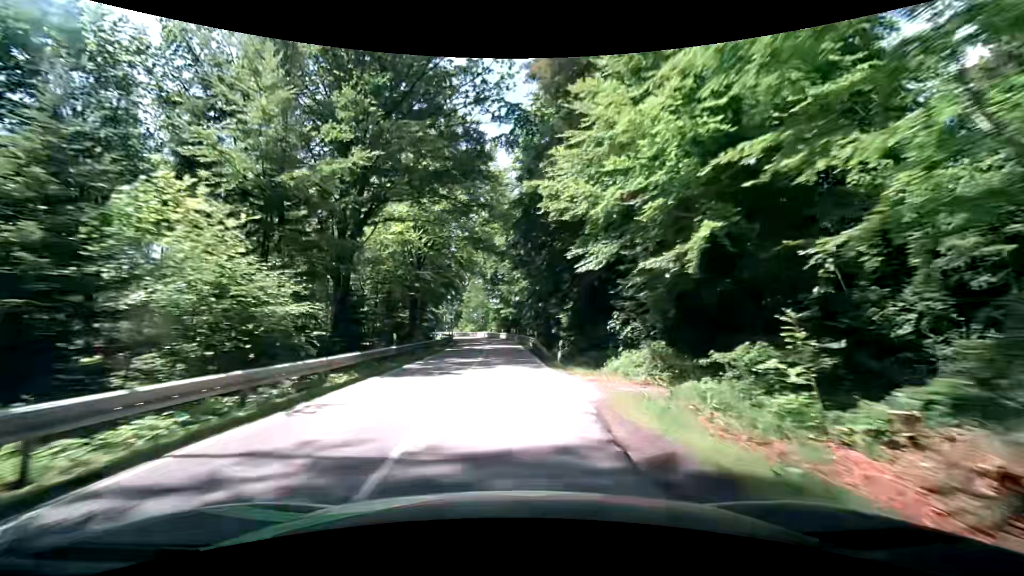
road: secondary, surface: asphalt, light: Day
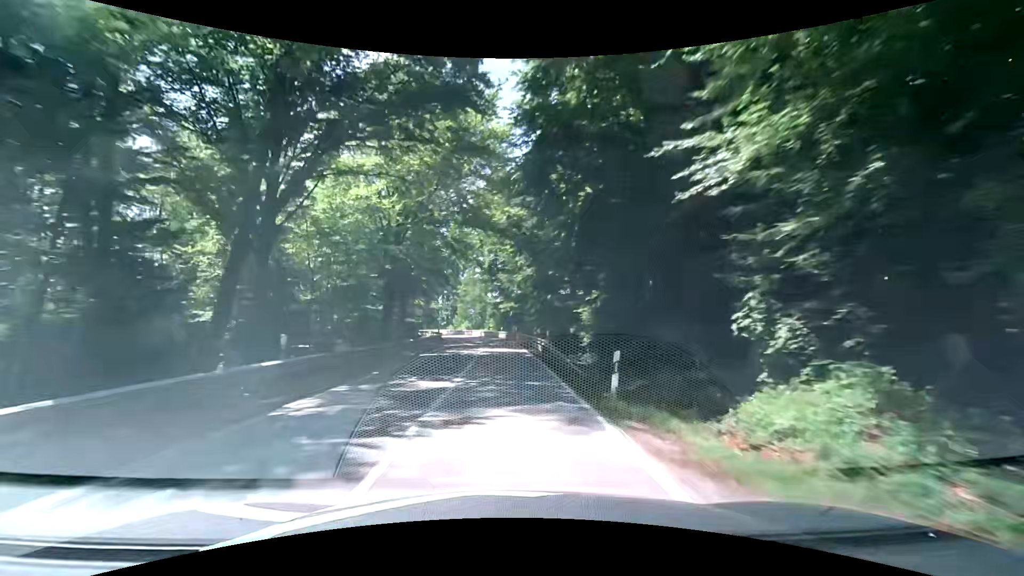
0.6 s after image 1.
(+0.1, +10.4) m; 0°
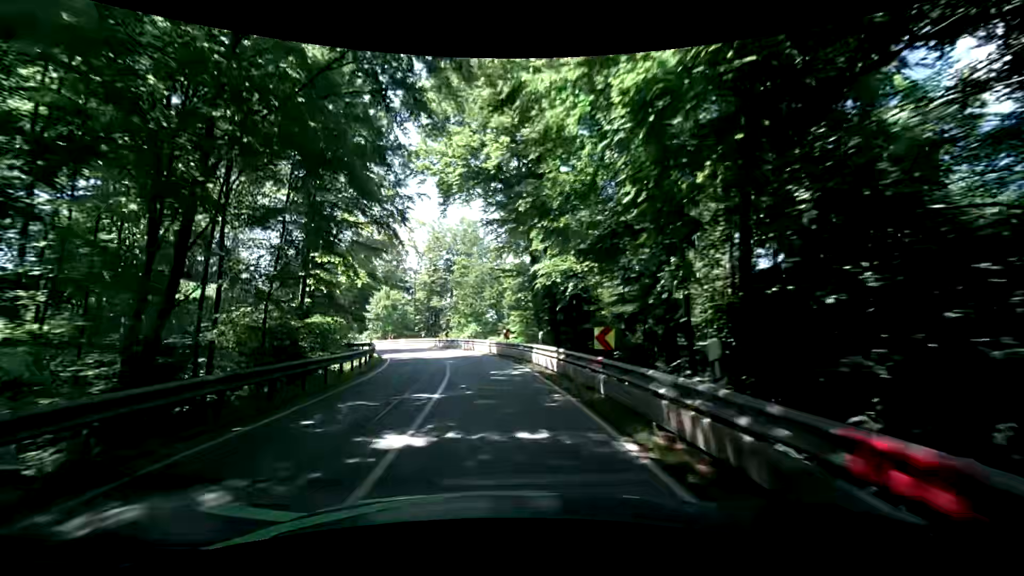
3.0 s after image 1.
(-0.8, +38.1) m; -3°
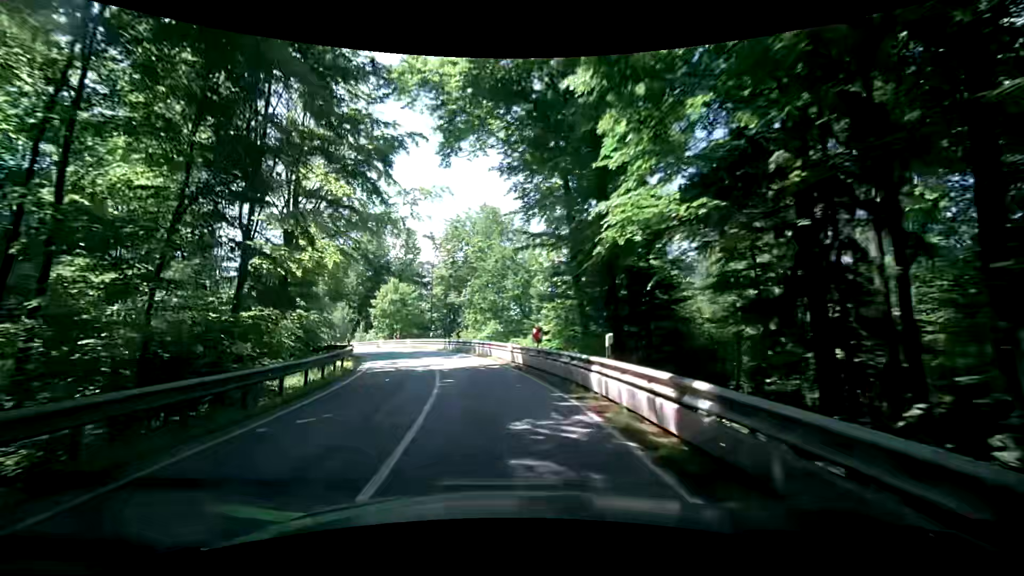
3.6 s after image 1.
(-0.3, +9.2) m; -4°
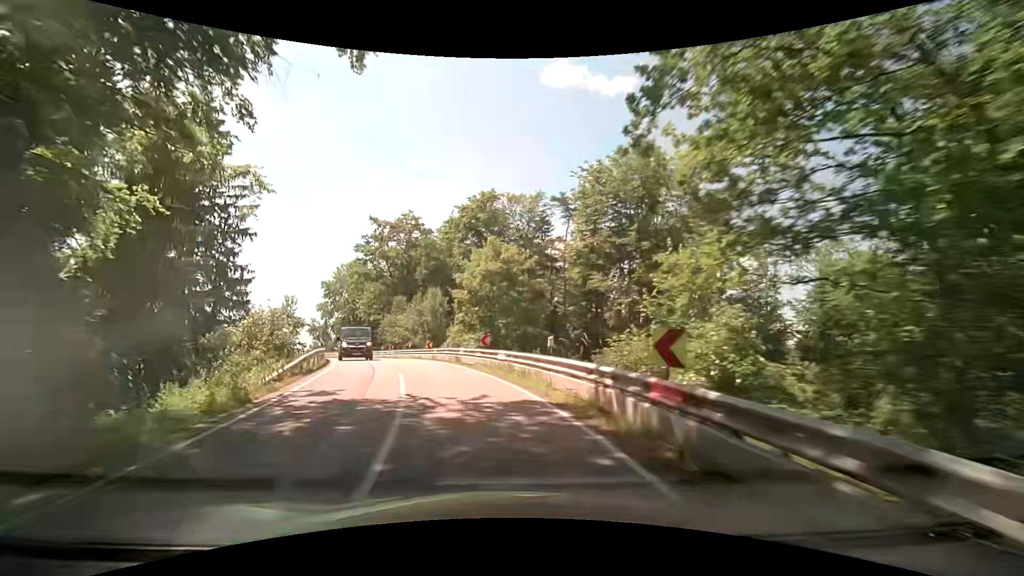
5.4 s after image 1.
(-2.8, +26.5) m; -14°
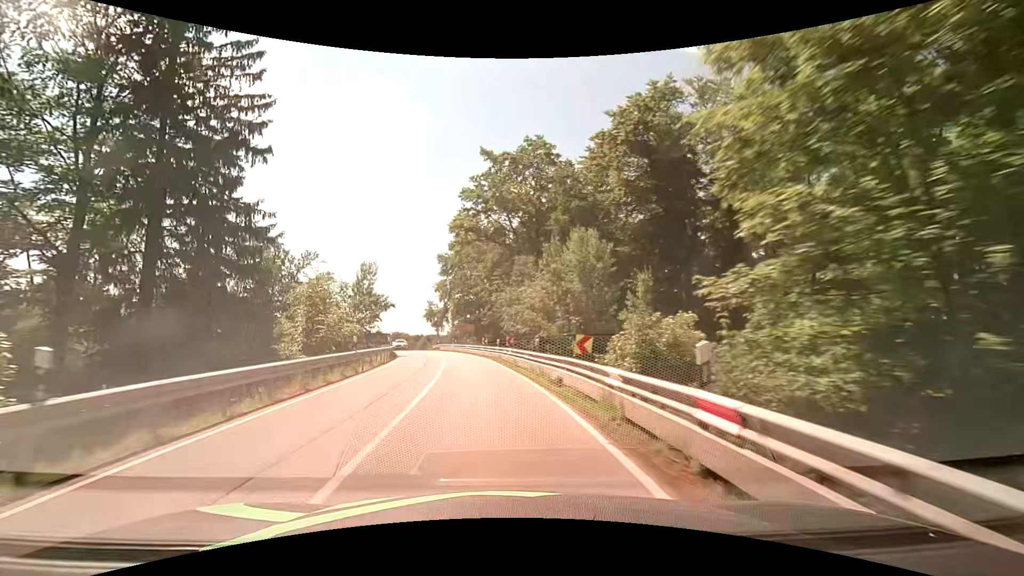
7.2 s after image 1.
(-3.9, +24.4) m; -18°
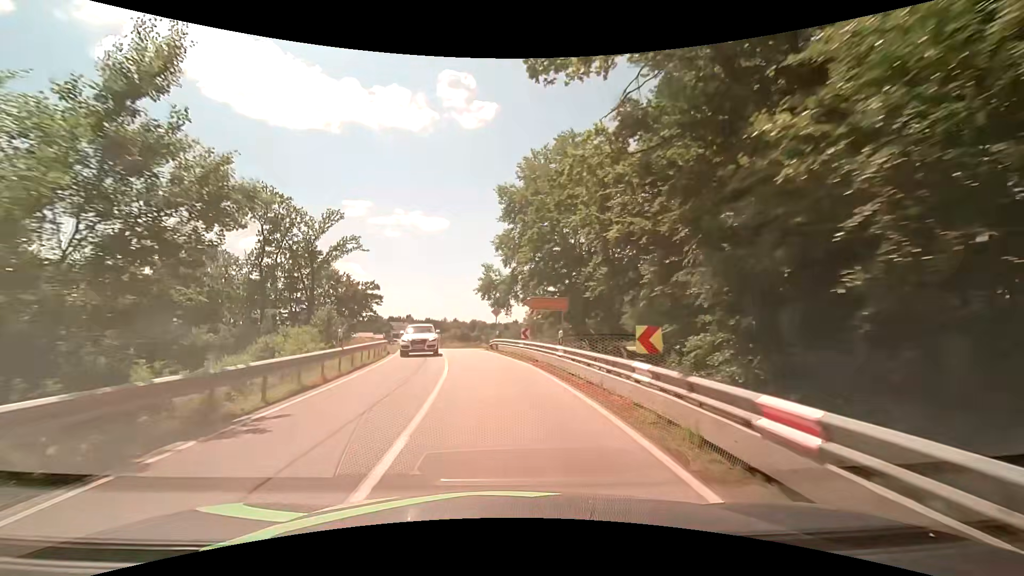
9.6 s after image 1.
(-2.0, +31.9) m; -8°
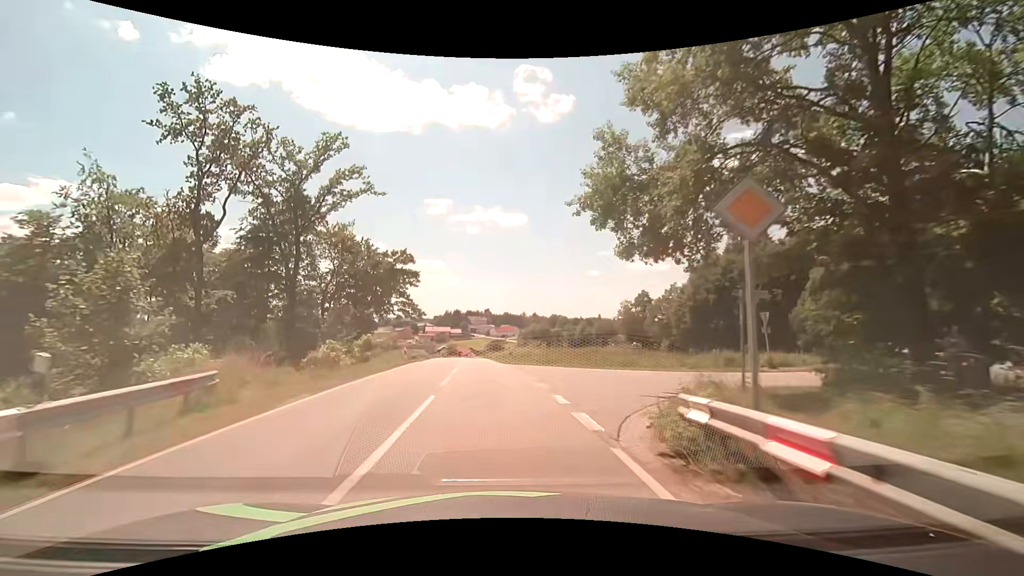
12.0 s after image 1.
(-2.3, +31.2) m; -9°
(0, +10) (-1, +20) (-1, +30) (-2, +40) (-3, +50) (-4, +60) (-4, +70) (-5, +80) (-6, +90) (-7, +100) m
